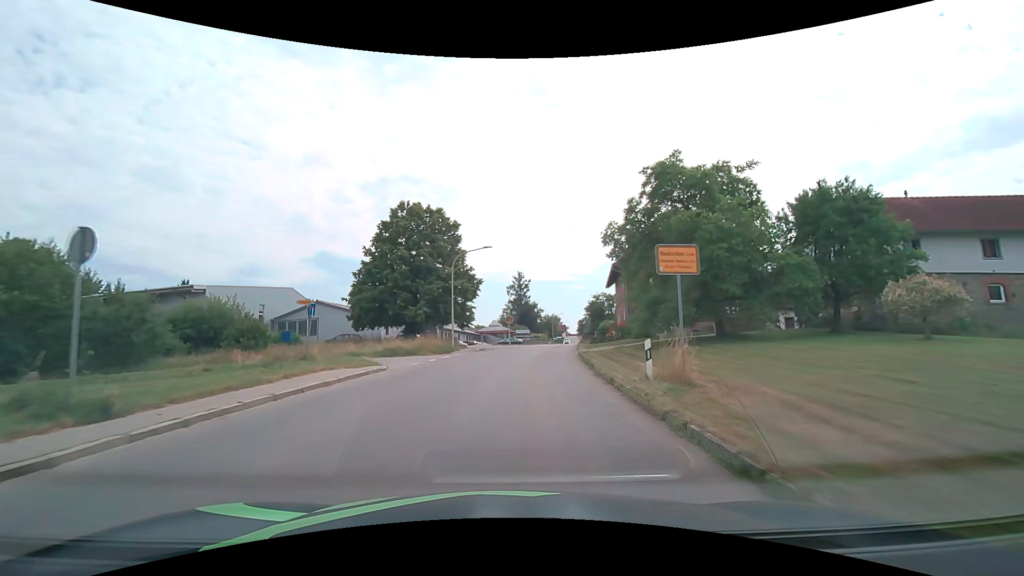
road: tertiary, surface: asphalt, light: Day
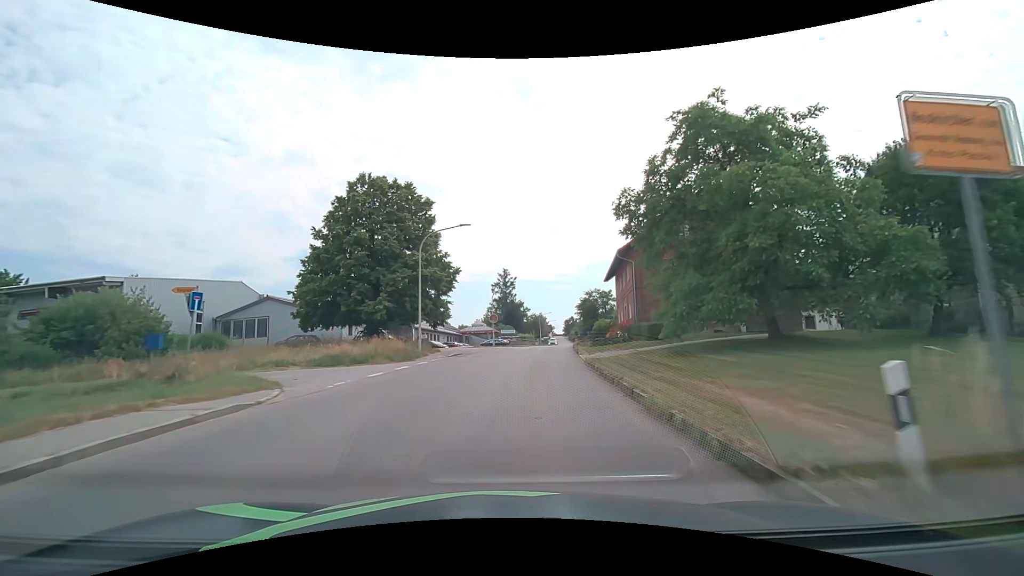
(+0.1, +7.6) m; +2°
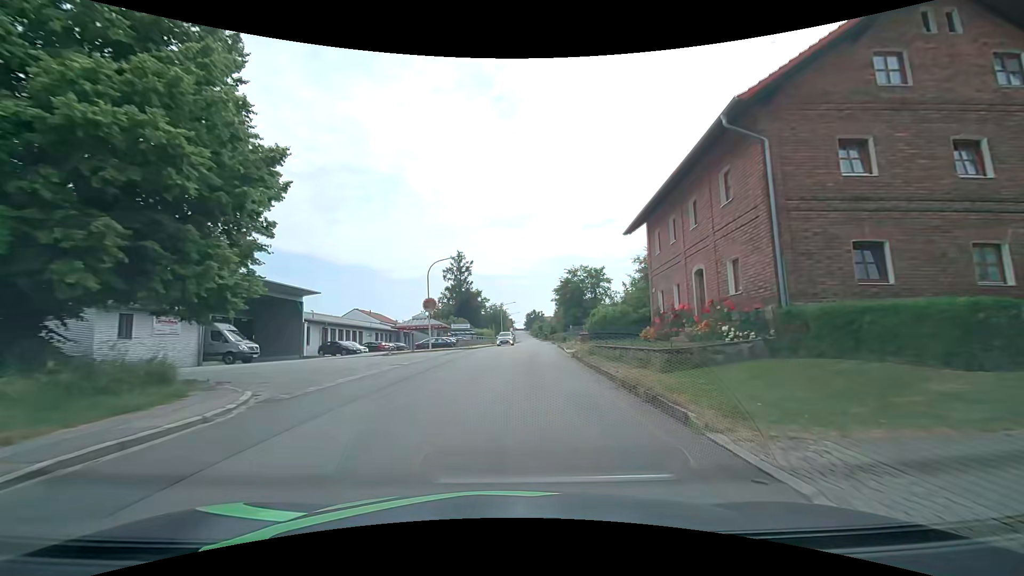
(+1.1, +22.8) m; +5°
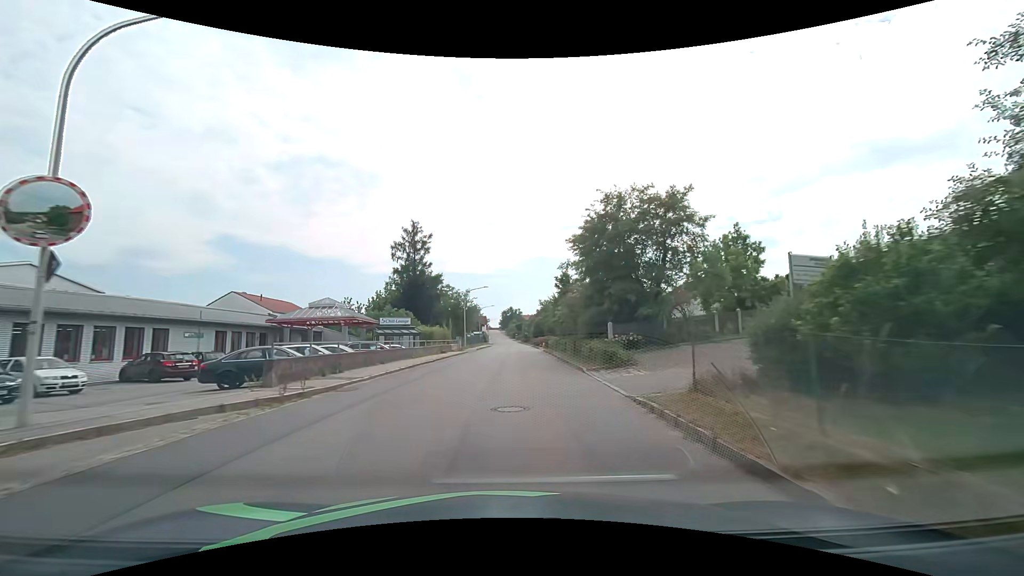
(+1.0, +30.6) m; +3°
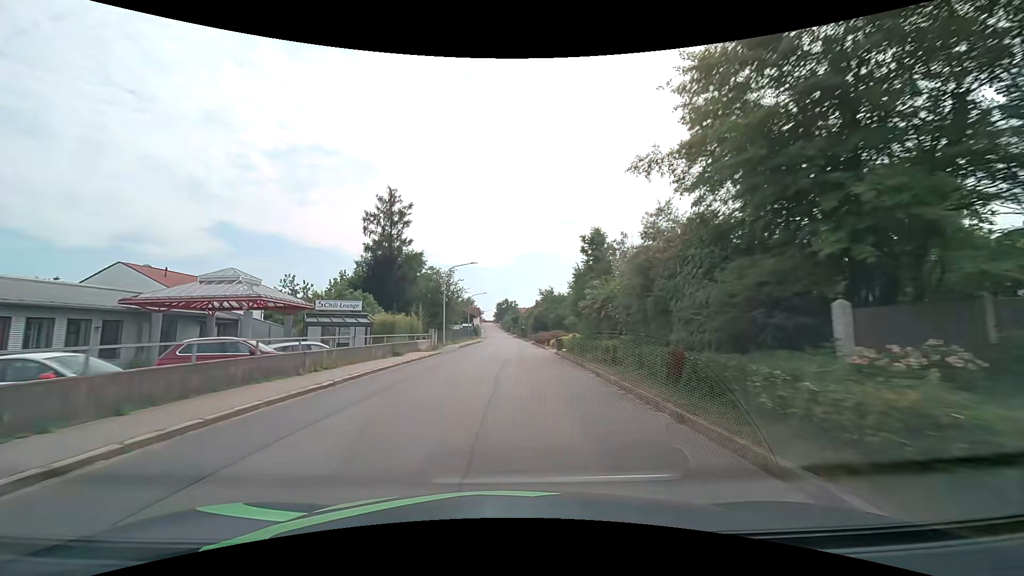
(0.0, +15.4) m; 0°
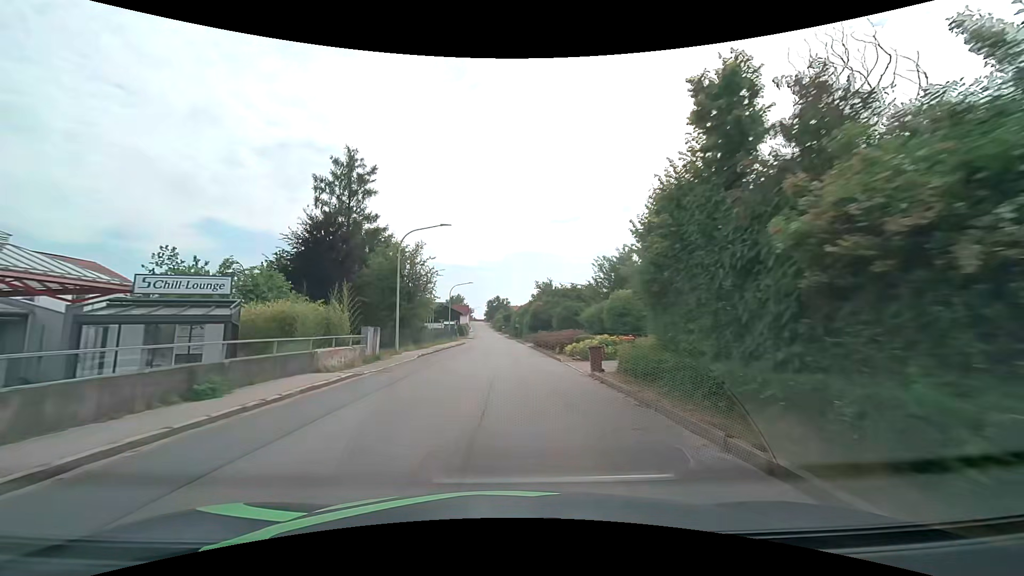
(+0.2, +15.5) m; +1°
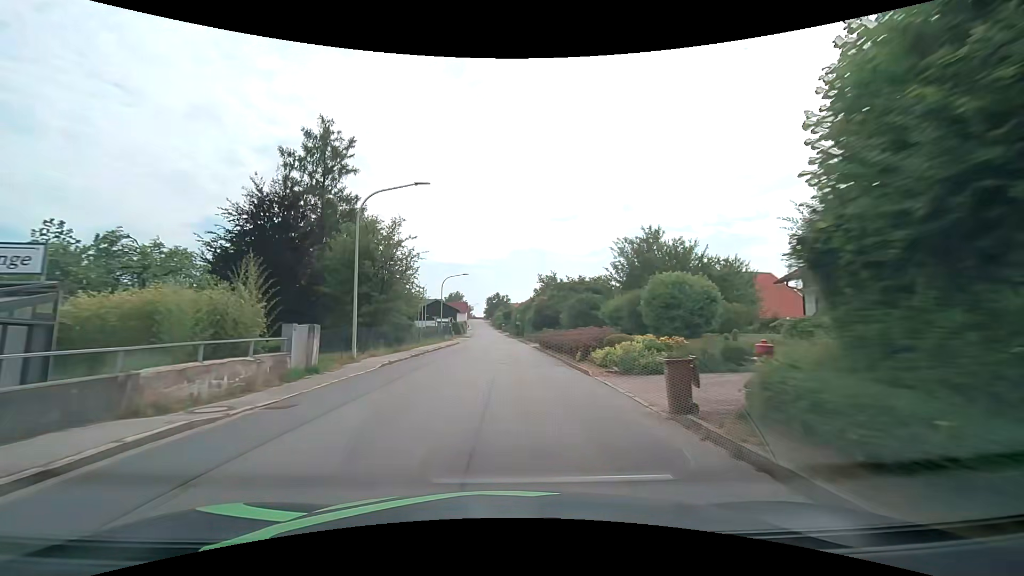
(0.0, +7.7) m; 0°
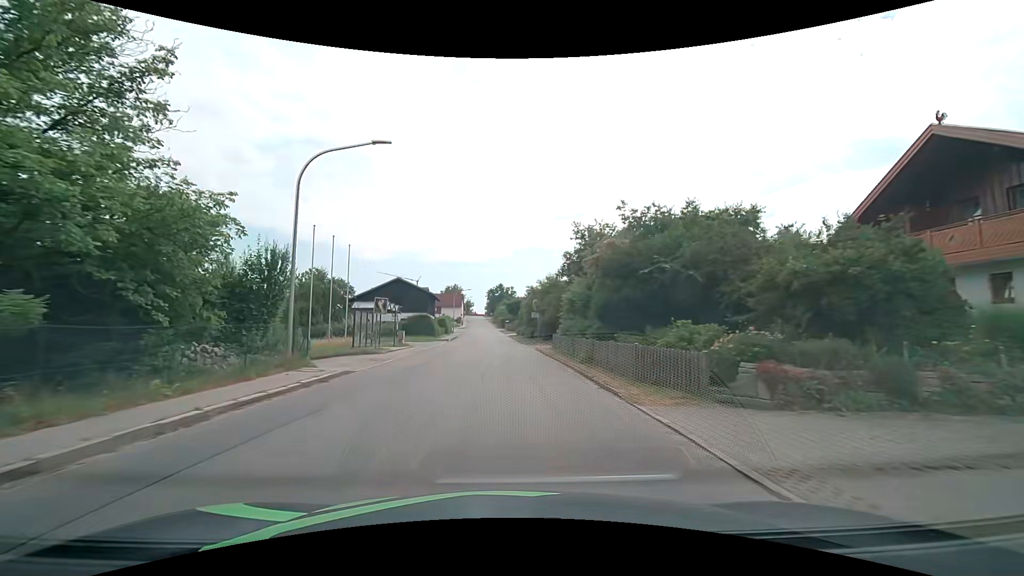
(-0.1, +38.6) m; 0°
(0, +10) (0, +20) (0, +30) (-1, +40) (-1, +50) (-1, +60) (-2, +70) (-2, +80) (-3, +90) (-4, +100) m
